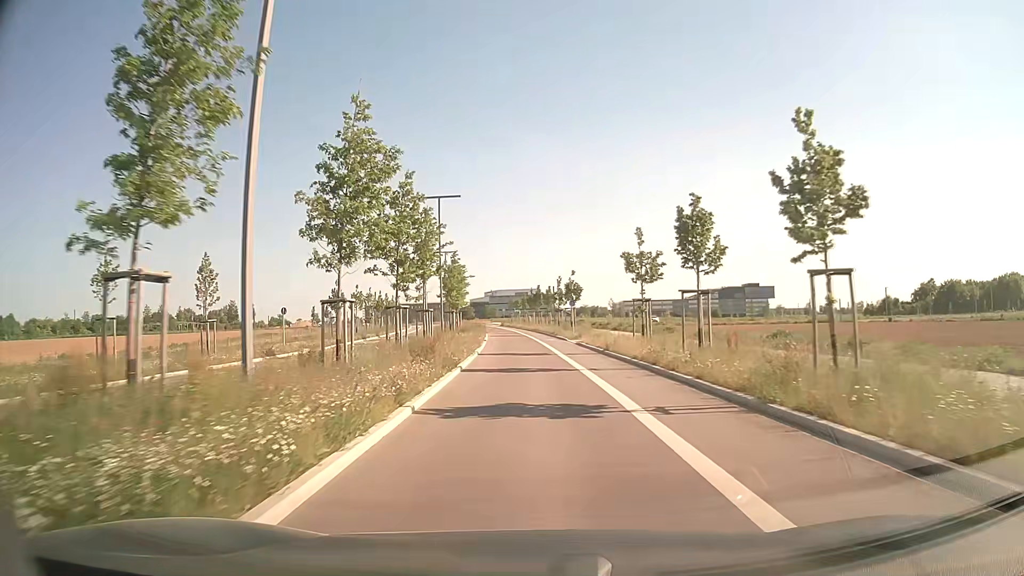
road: tertiary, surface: asphalt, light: Day
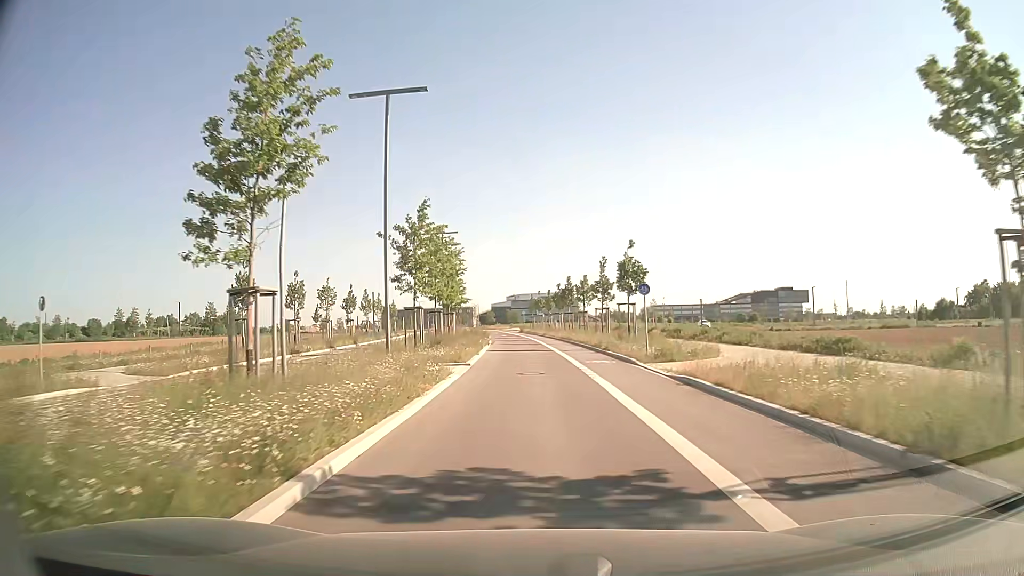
(-0.4, +23.1) m; -2°
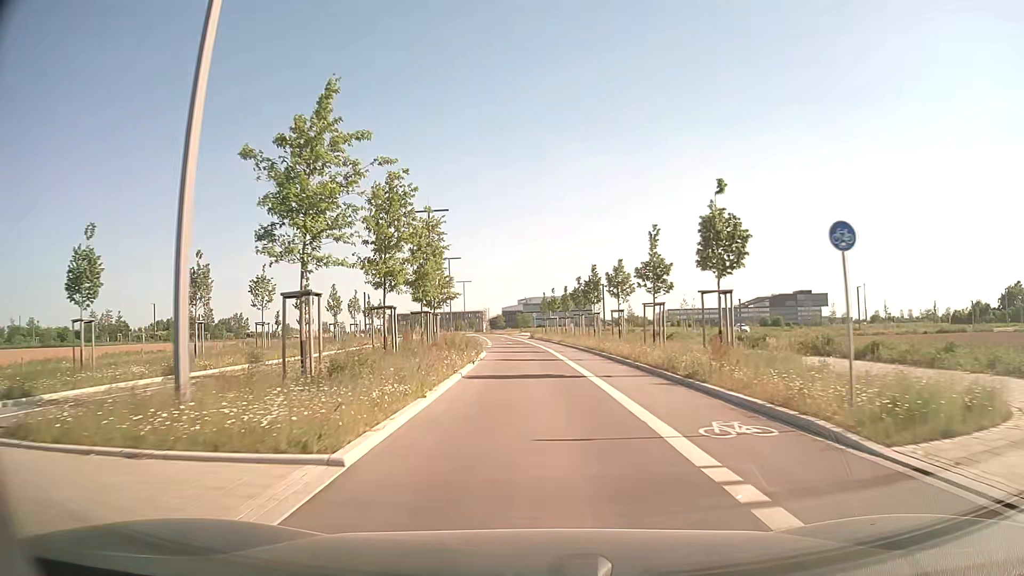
(-0.1, +15.0) m; 0°
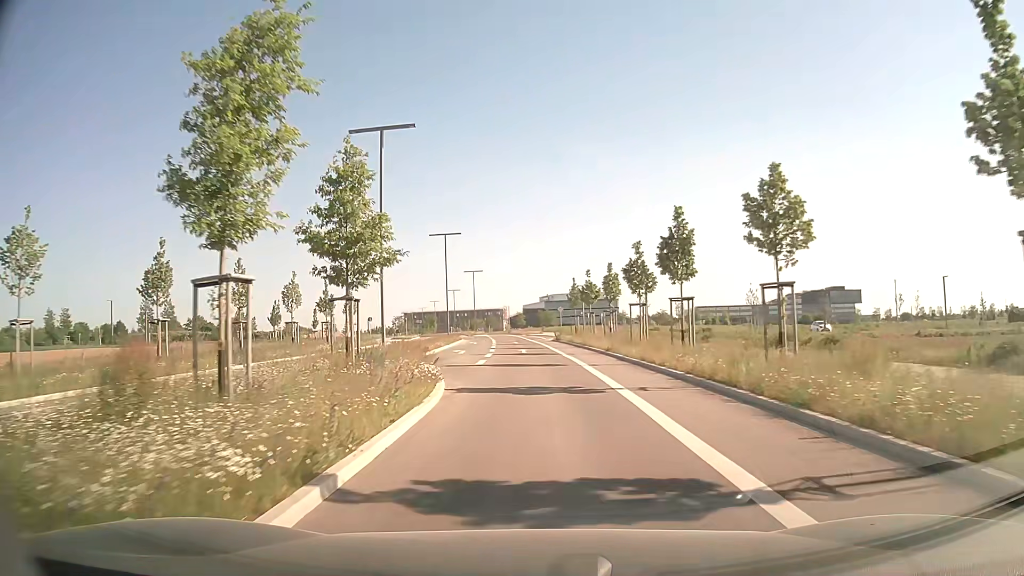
(-0.5, +21.8) m; -2°
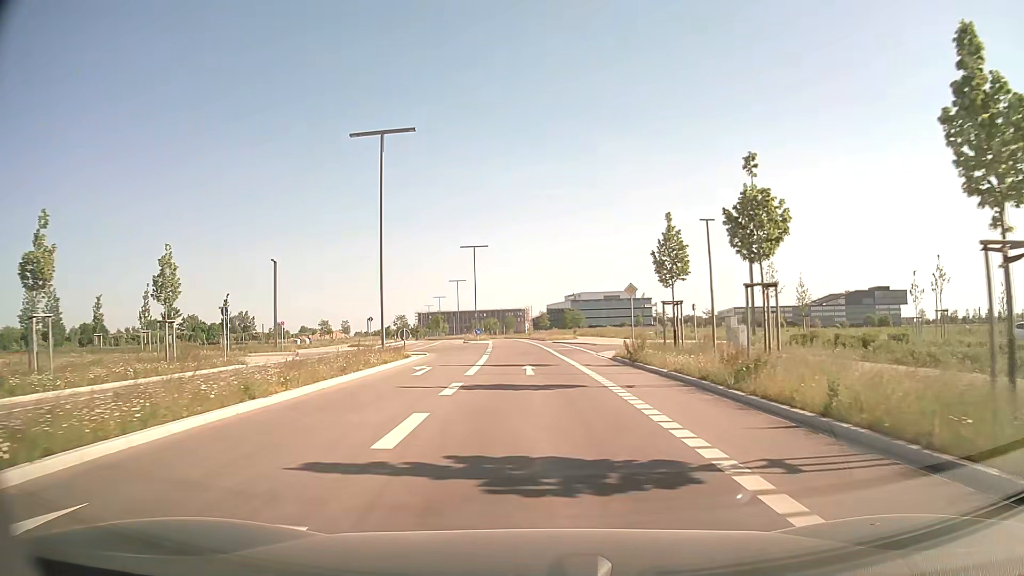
(-0.6, +34.5) m; -2°
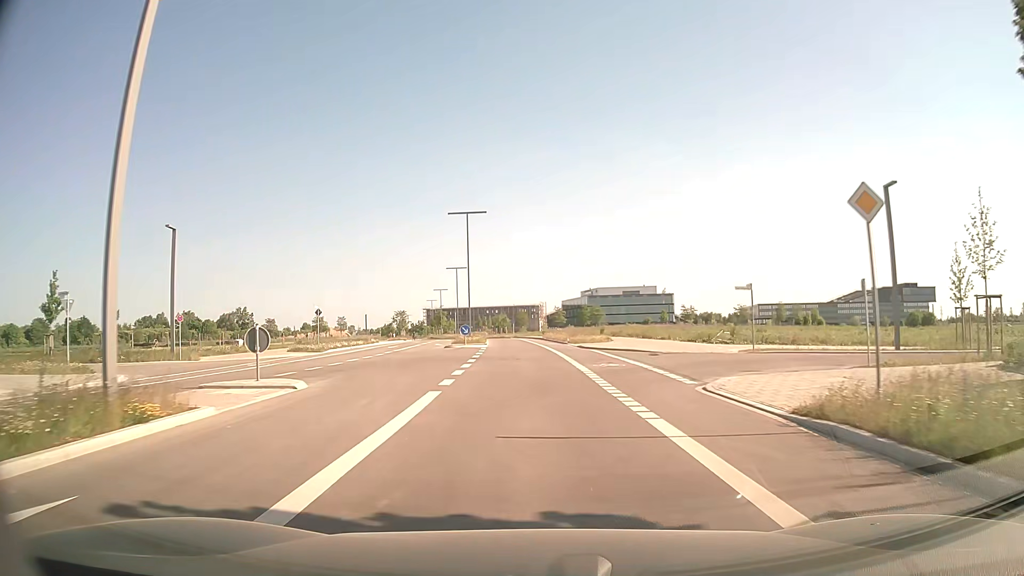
(-0.1, +20.2) m; -1°
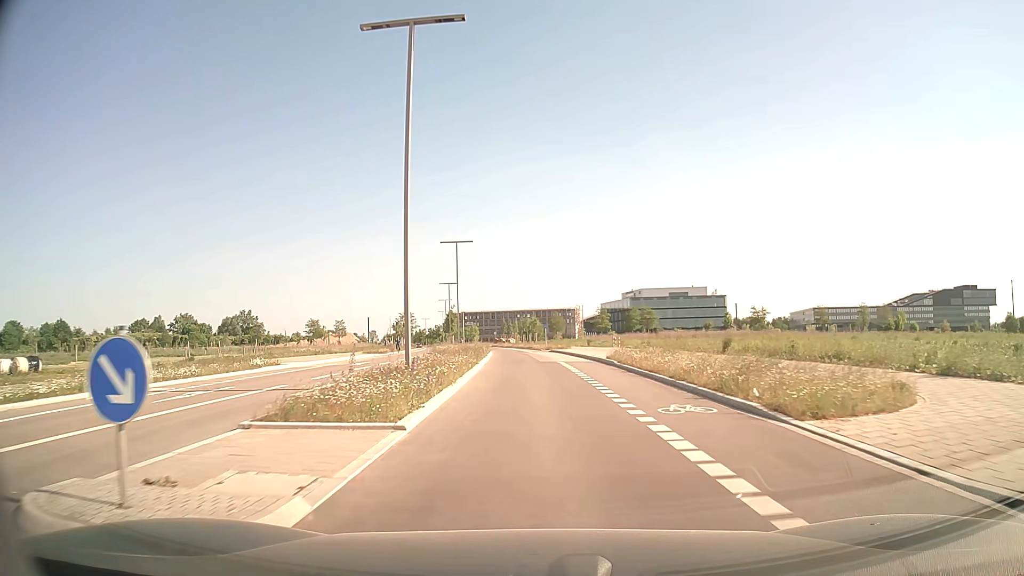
(-1.0, +35.4) m; -3°
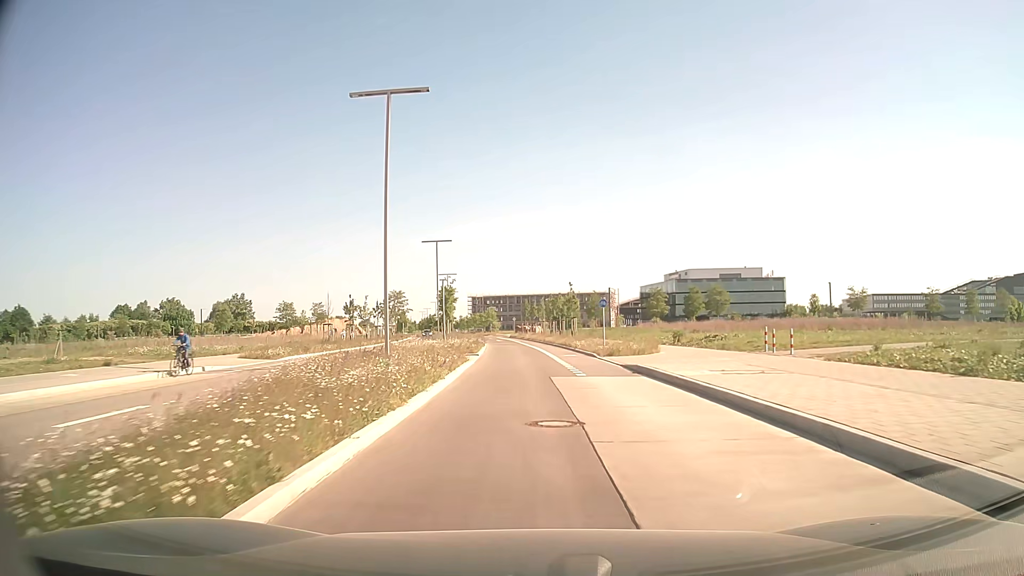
(-0.8, +38.3) m; -2°
(0, +10) (0, +20) (-1, +30) (-1, +40) (-2, +50) (-3, +60) (-4, +70) (-5, +80) (-6, +90) (-7, +100) m
